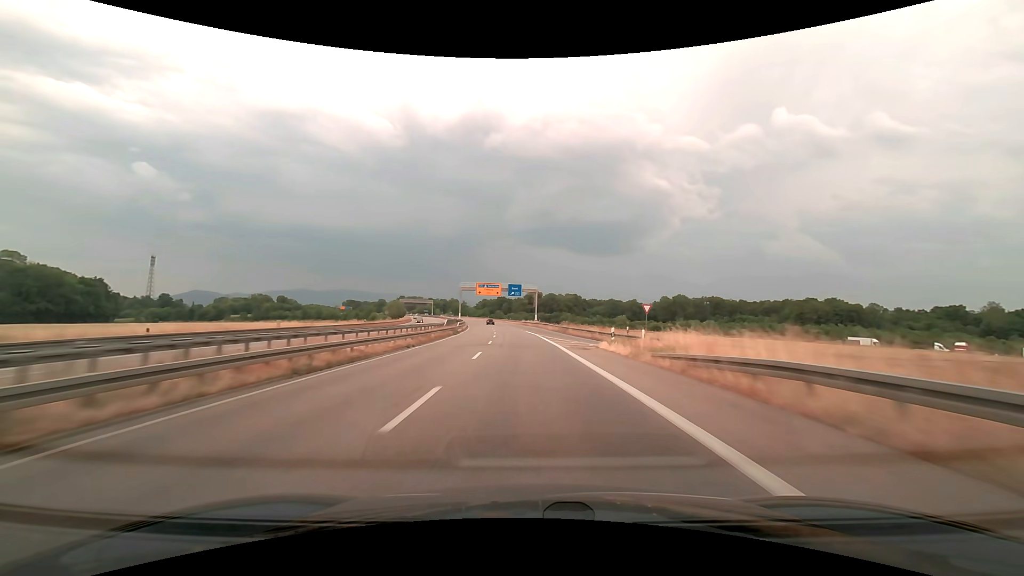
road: trunk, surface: asphalt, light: Day
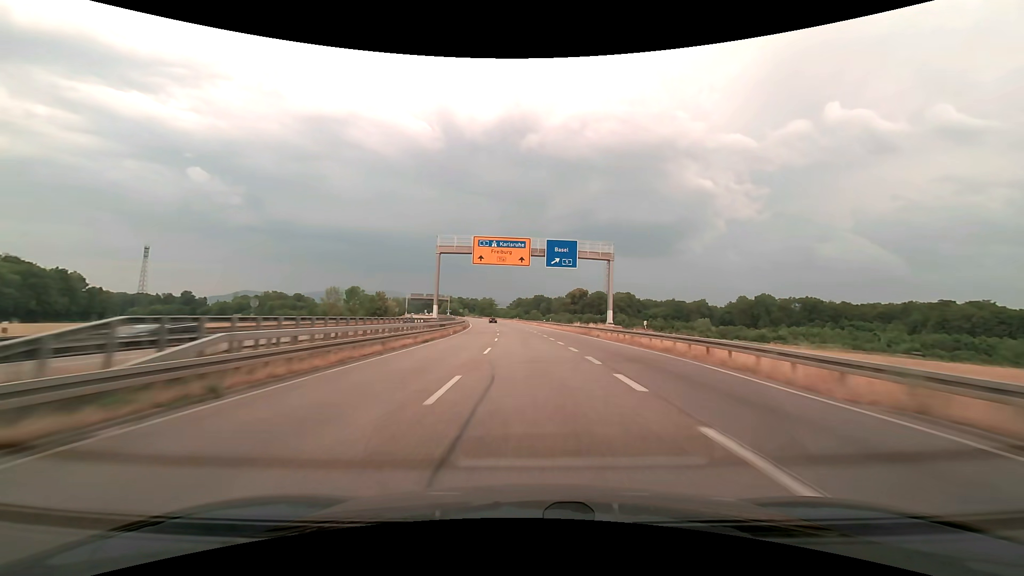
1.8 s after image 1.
(-2.4, +58.3) m; -5°
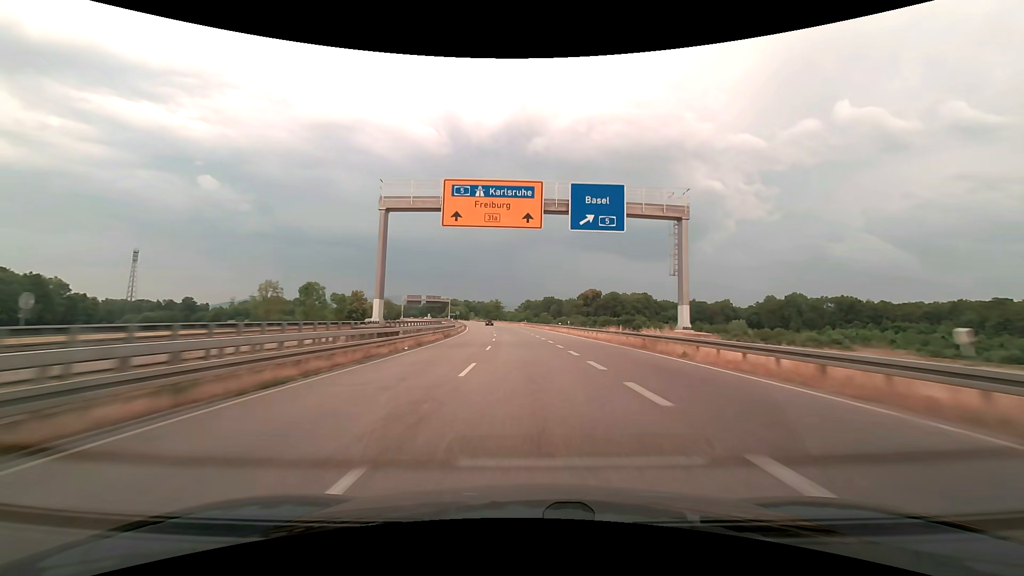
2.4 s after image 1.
(-0.2, +19.5) m; -1°
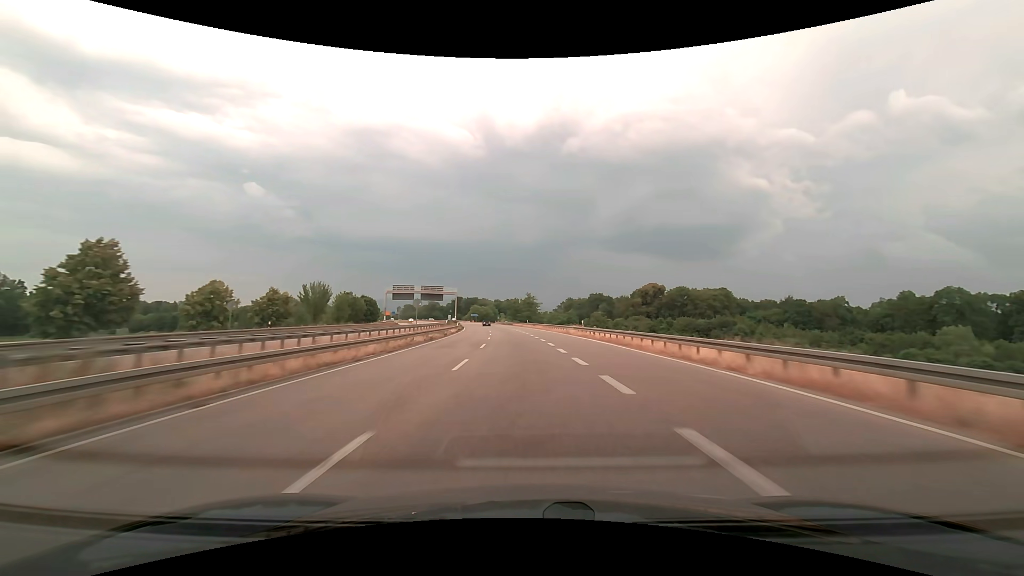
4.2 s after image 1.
(-2.0, +58.8) m; -4°
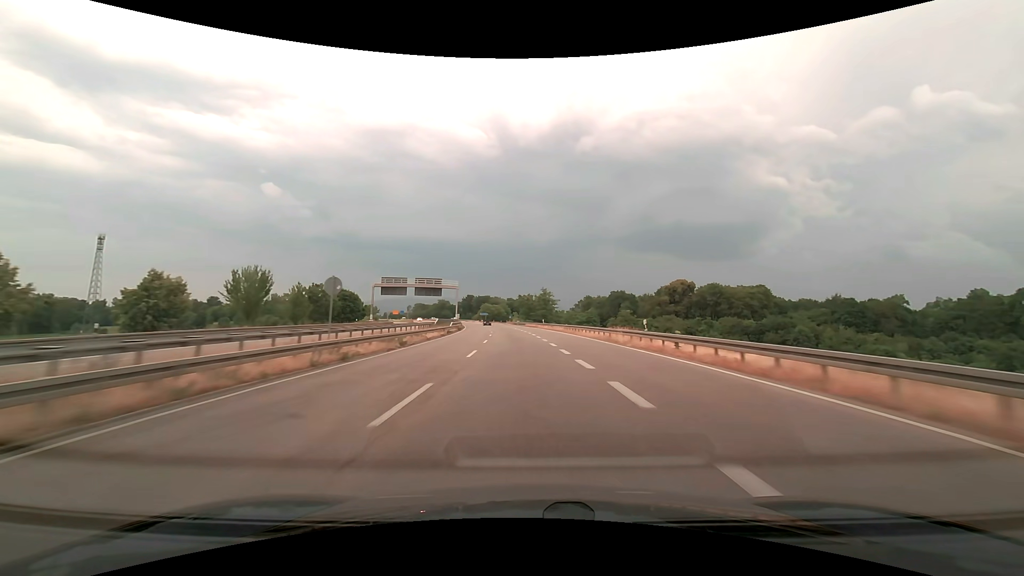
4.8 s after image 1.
(-0.3, +19.6) m; -2°
